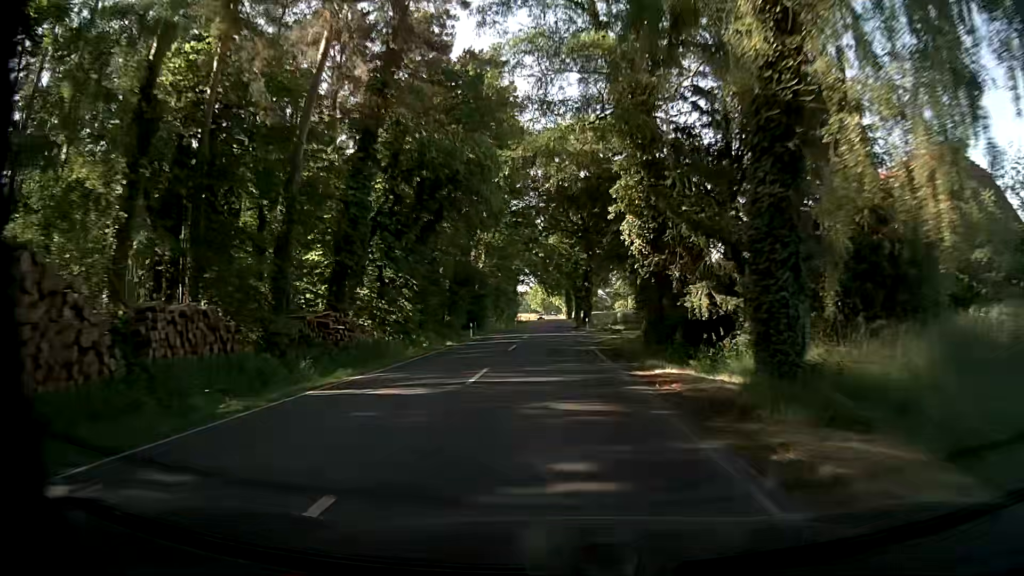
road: secondary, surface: asphalt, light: Day
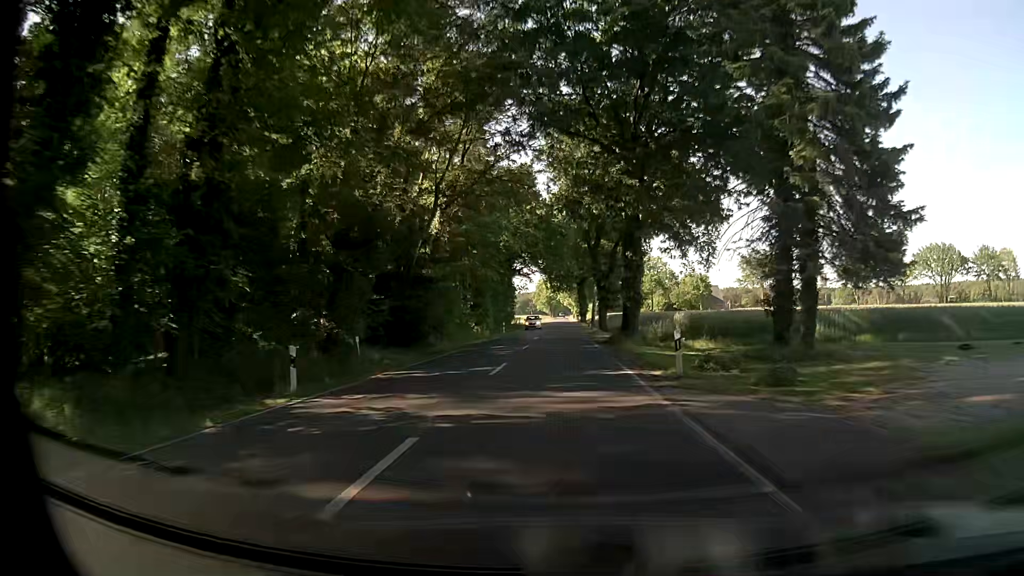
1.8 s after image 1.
(-0.4, +33.9) m; 0°
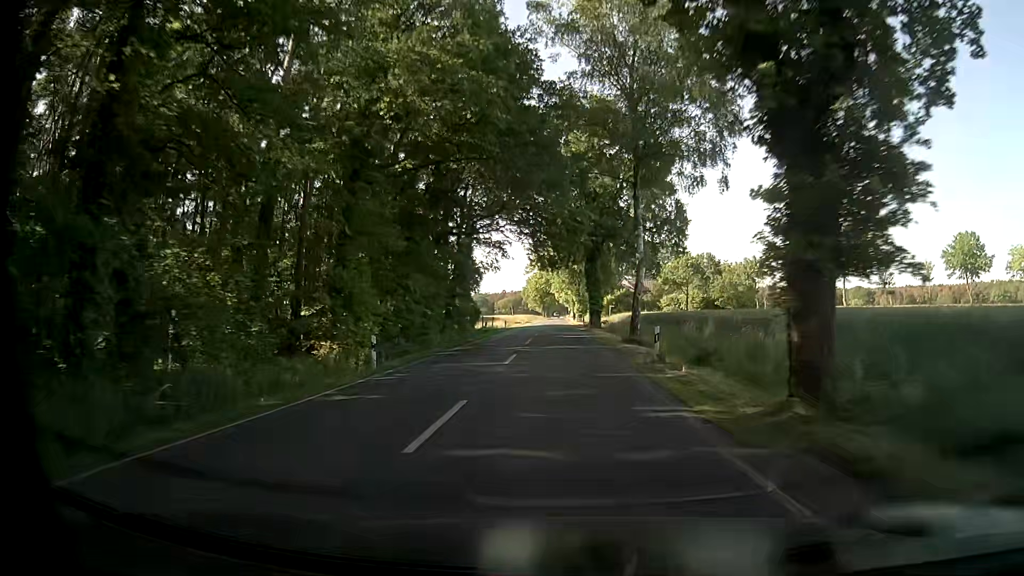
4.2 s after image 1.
(-0.3, +45.1) m; -1°
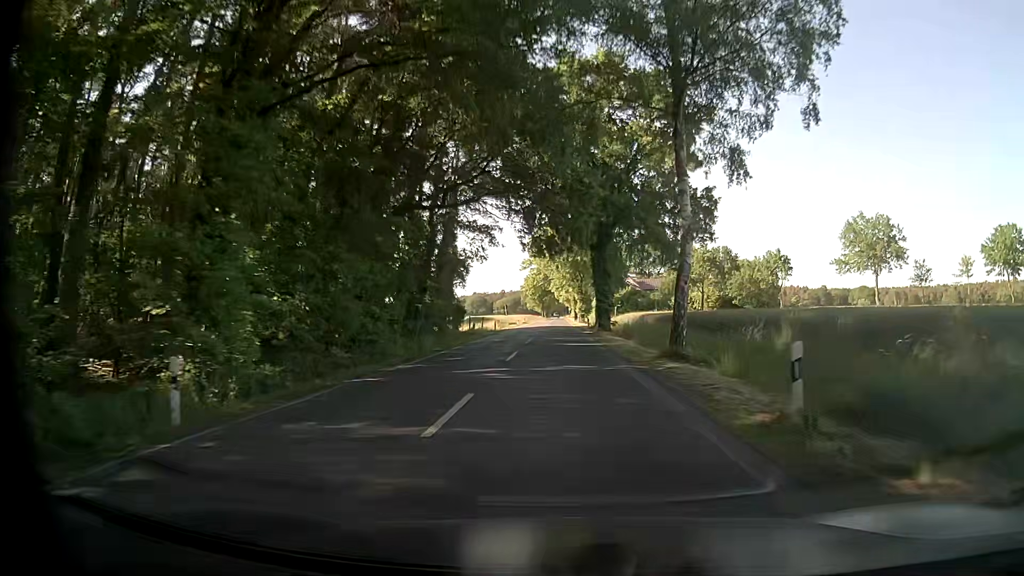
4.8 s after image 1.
(0.0, +11.3) m; -1°
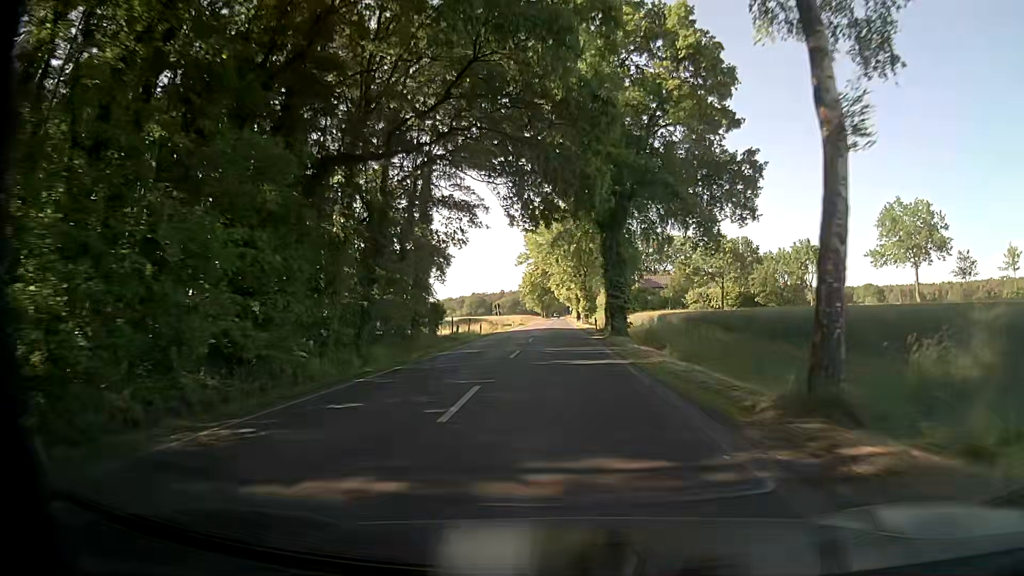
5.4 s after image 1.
(+0.2, +11.2) m; +1°
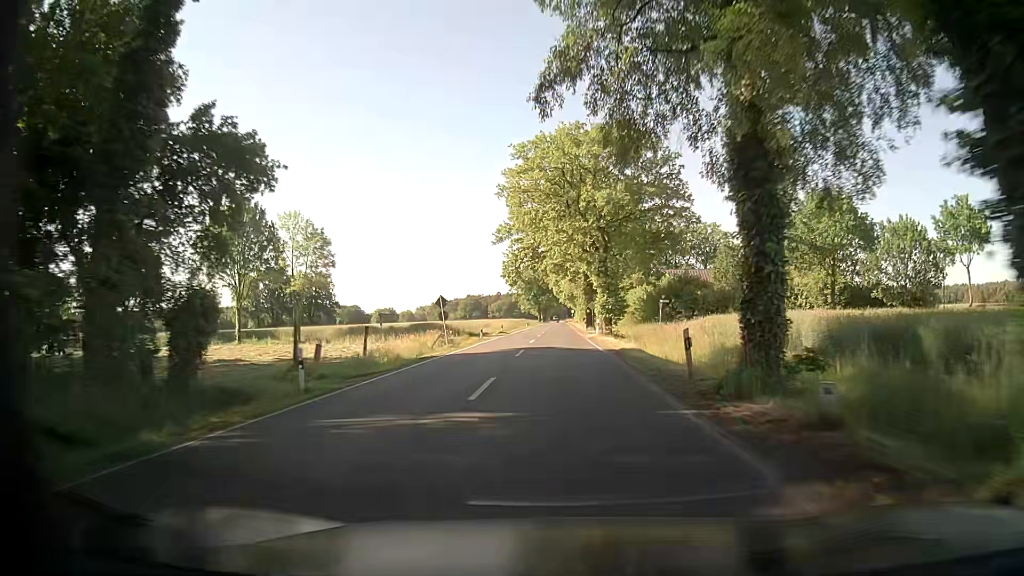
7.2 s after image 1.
(+0.1, +33.7) m; +1°
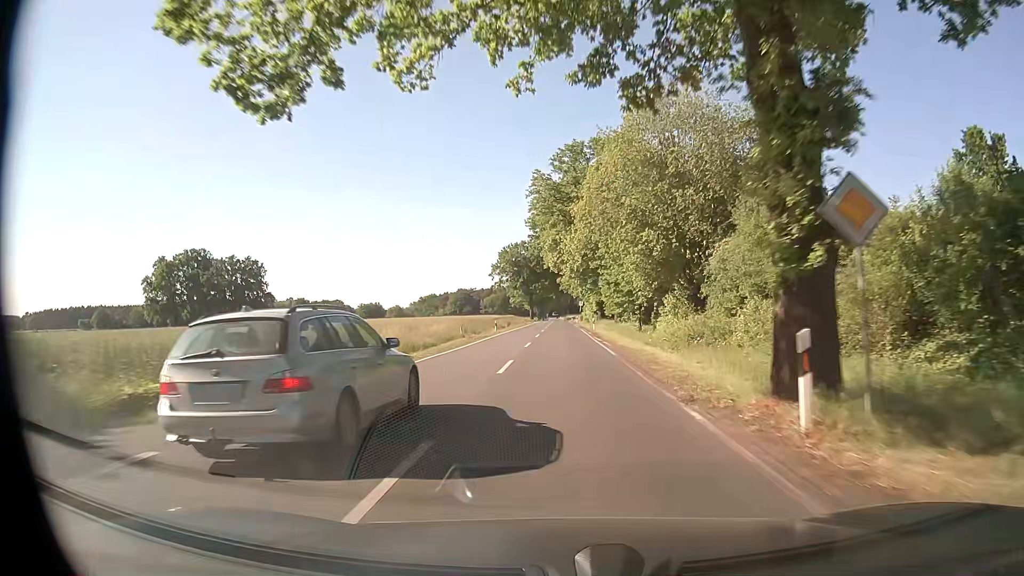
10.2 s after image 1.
(-0.6, +56.3) m; 0°
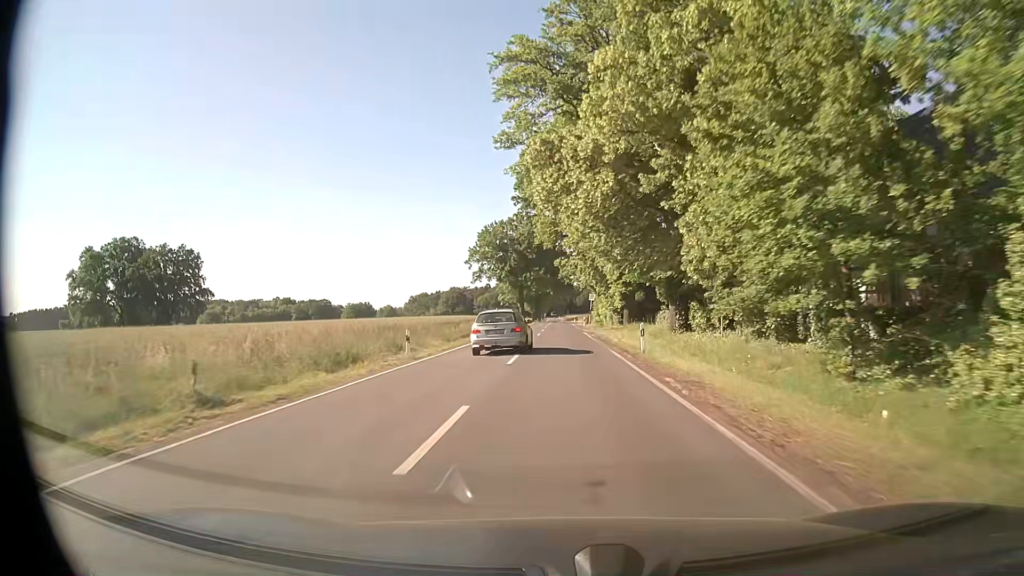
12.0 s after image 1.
(-0.1, +33.8) m; 0°
(0, +10) (0, +20) (0, +30) (0, +40) (0, +50) (0, +60) (0, +70) (+1, +80) (+1, +90) (+1, +100) m
